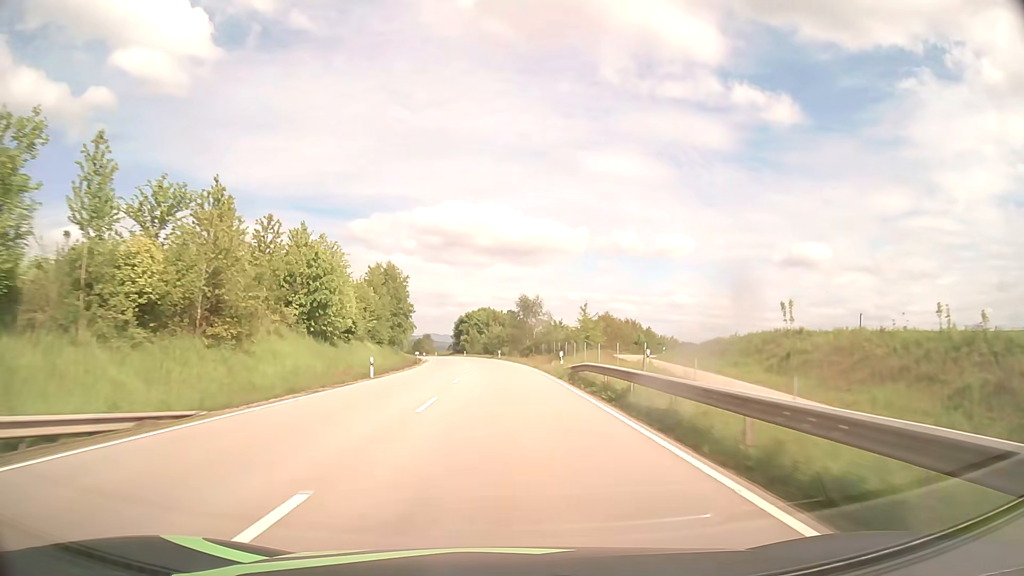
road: primary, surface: asphalt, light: Day
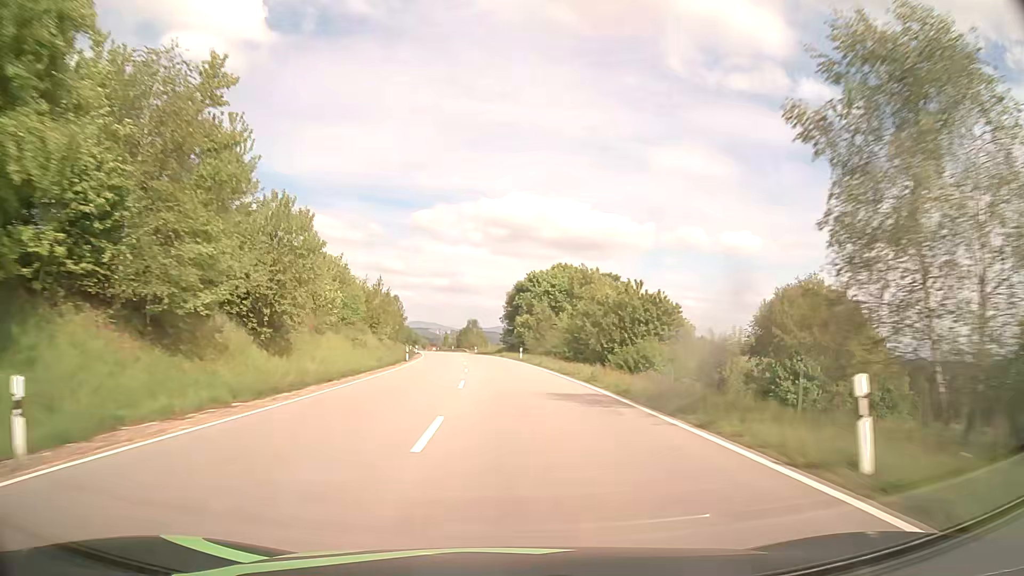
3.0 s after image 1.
(-3.8, +78.1) m; -6°
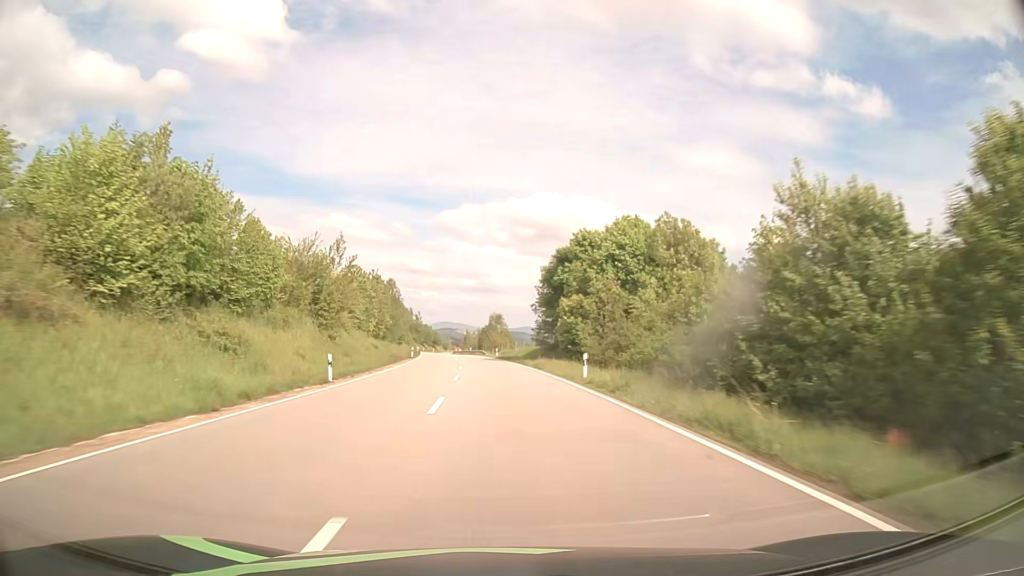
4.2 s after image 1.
(-0.6, +31.5) m; -2°
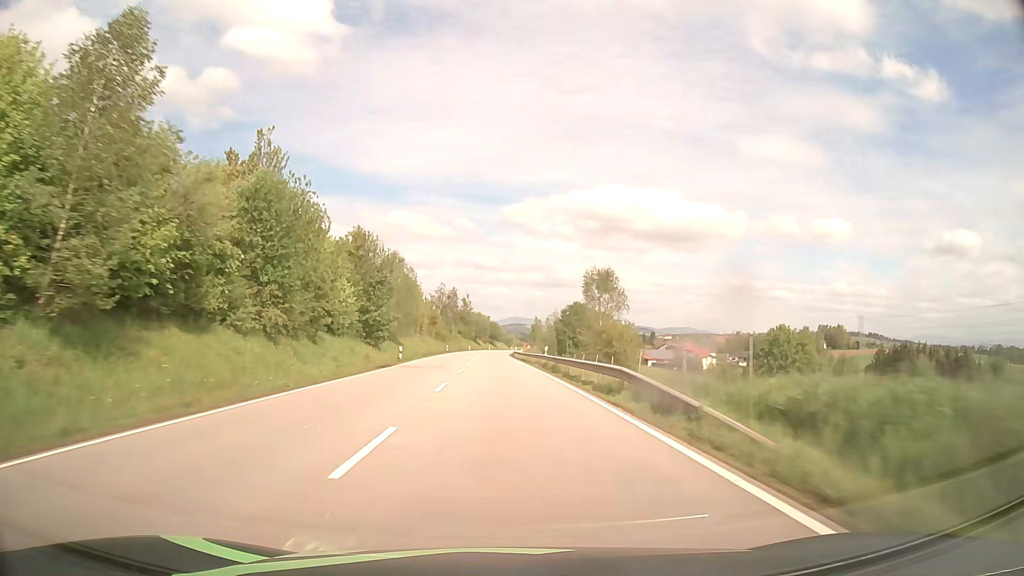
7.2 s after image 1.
(-4.4, +78.7) m; -6°
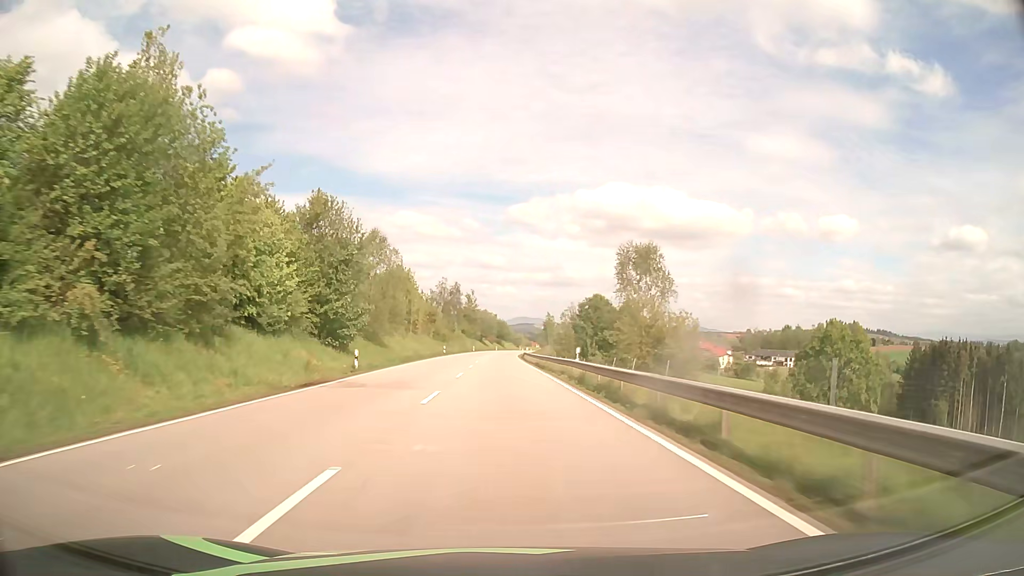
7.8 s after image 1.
(-0.1, +15.6) m; -1°
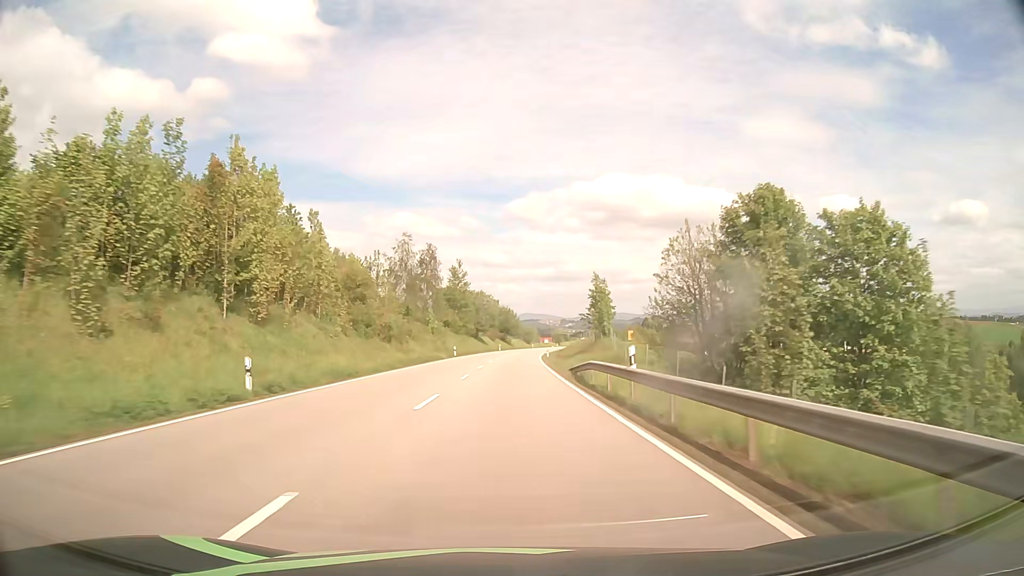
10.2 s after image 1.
(-0.4, +61.5) m; -1°
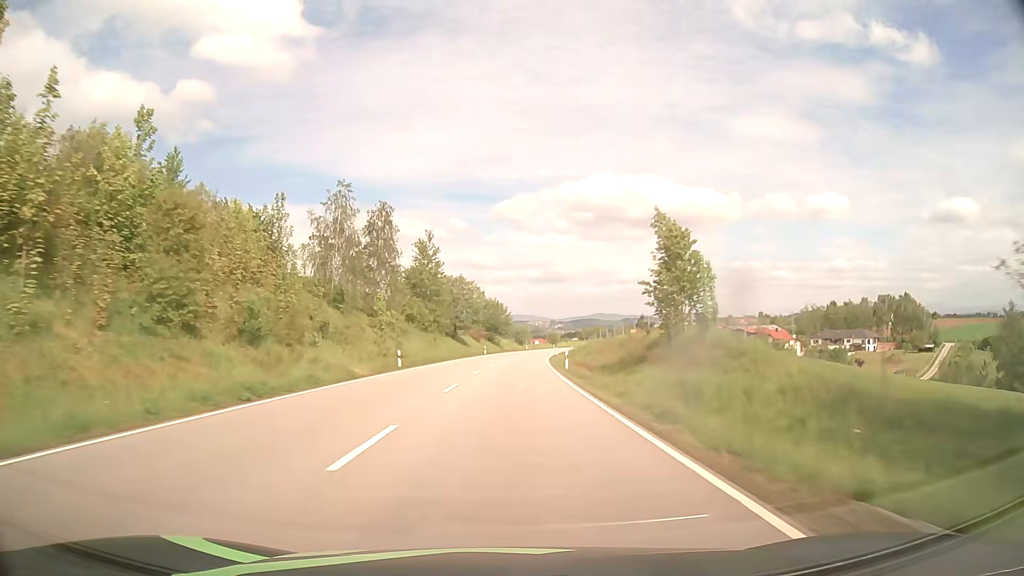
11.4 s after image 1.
(+0.2, +30.7) m; +1°
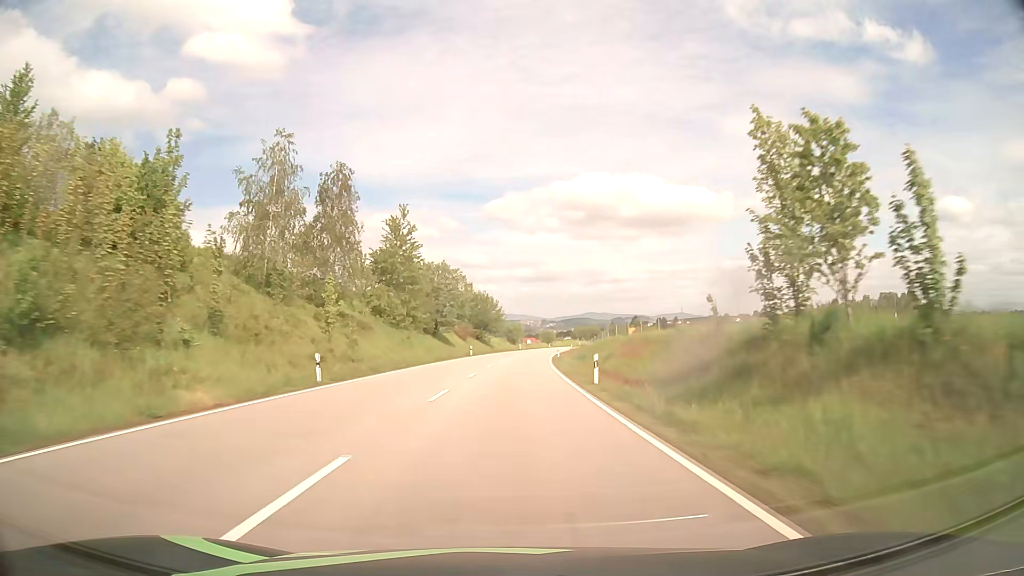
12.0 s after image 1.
(+0.2, +15.4) m; +1°
(0, +10) (0, +20) (0, +30) (+1, +40) (+1, +50) (+2, +60) (+2, +70) (+3, +80) (+4, +90) (+5, +100) m
